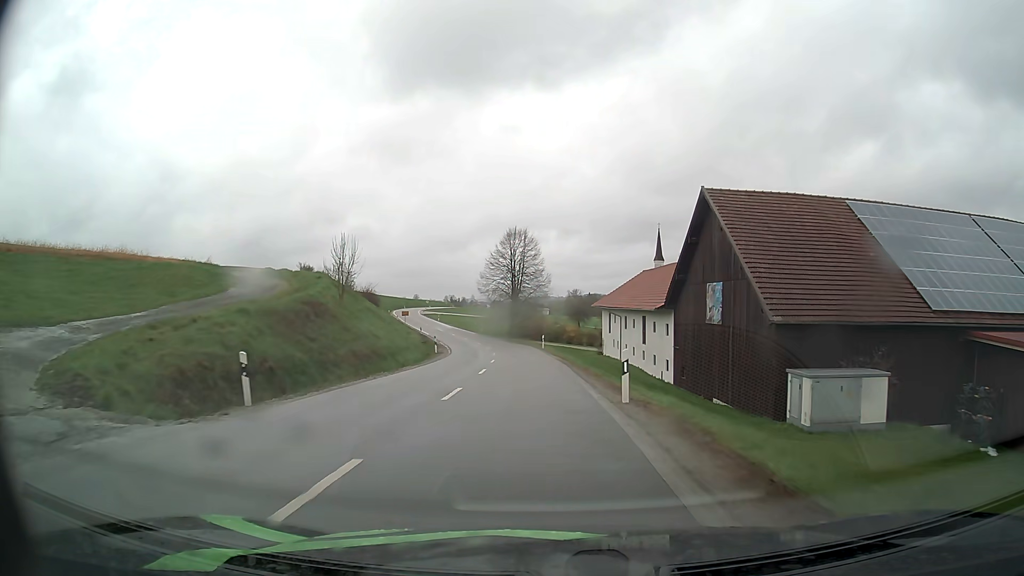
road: secondary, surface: asphalt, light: Day
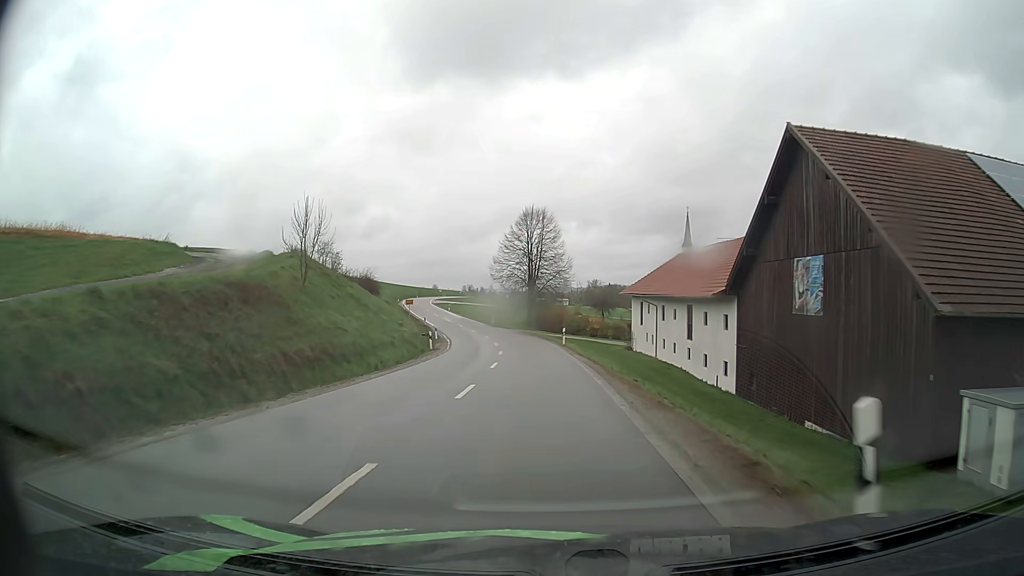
(-0.1, +9.3) m; -1°
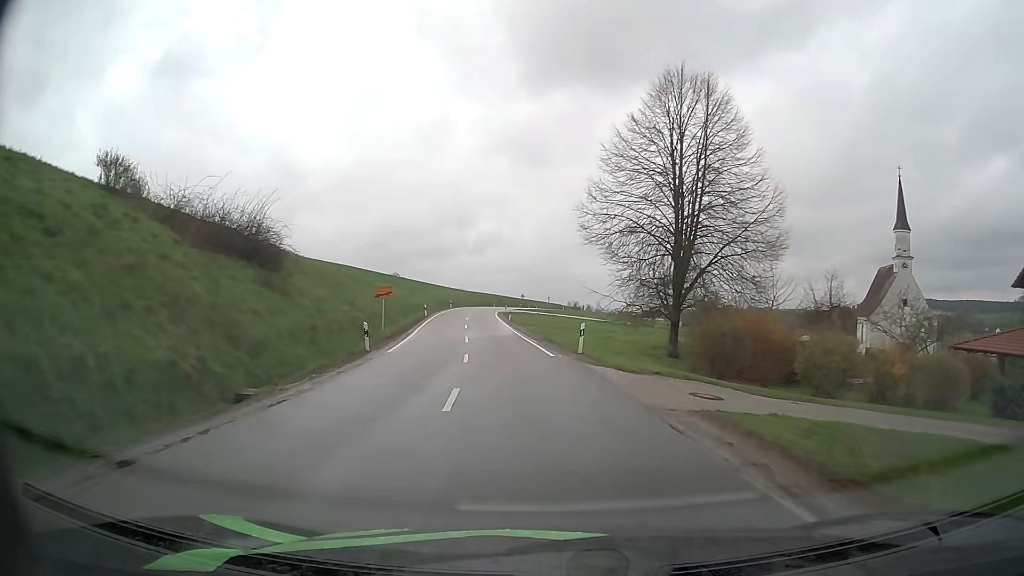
(-3.0, +48.1) m; -9°
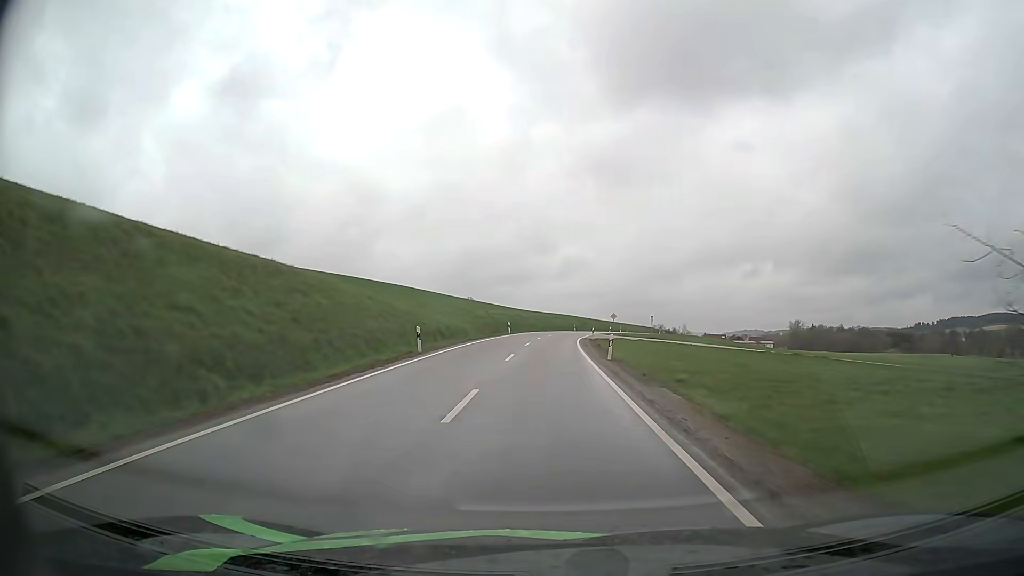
(-2.4, +31.3) m; -7°
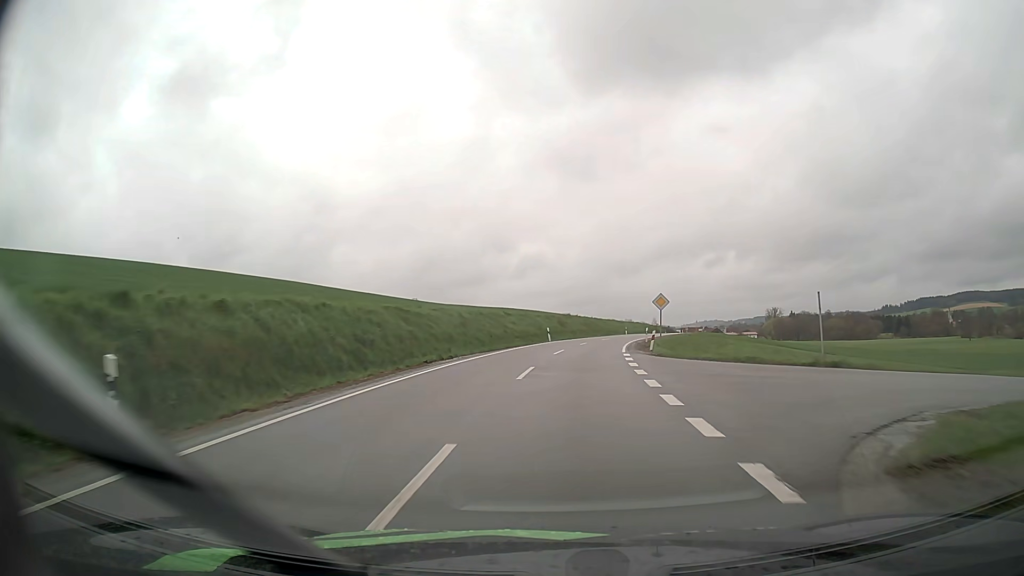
(+0.8, +54.2) m; +4°
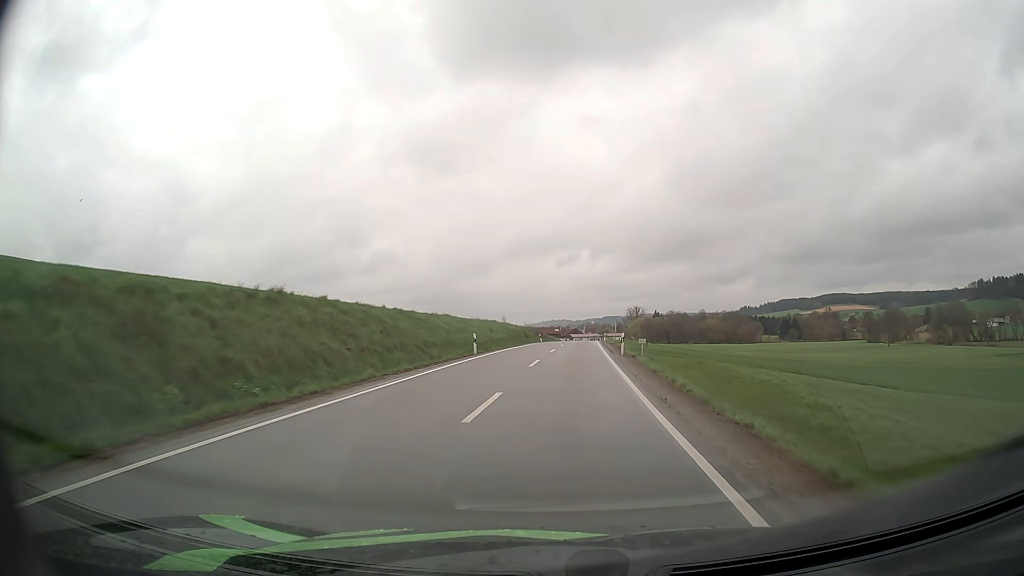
(+5.7, +54.2) m; +13°
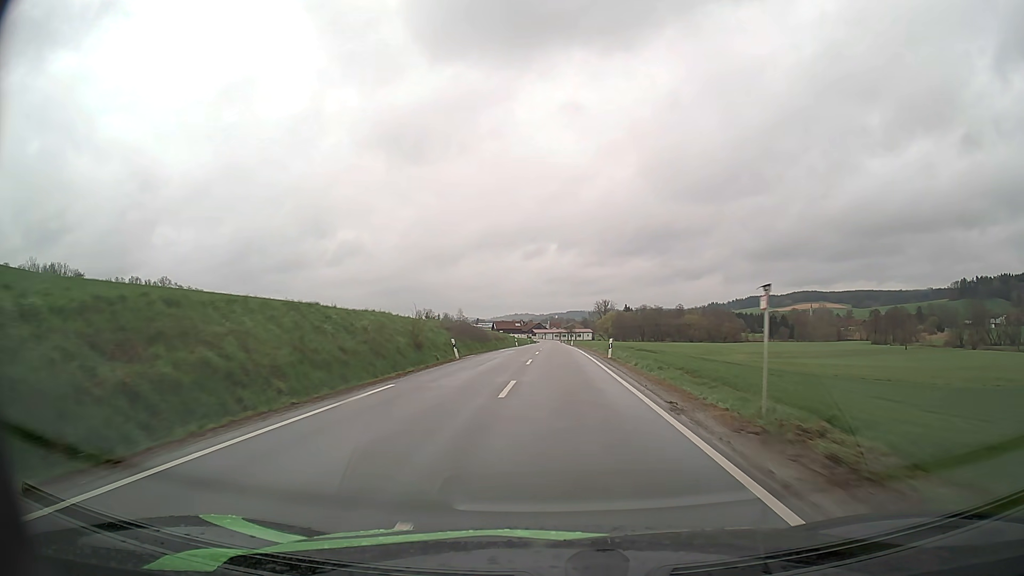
(+1.7, +45.0) m; +3°
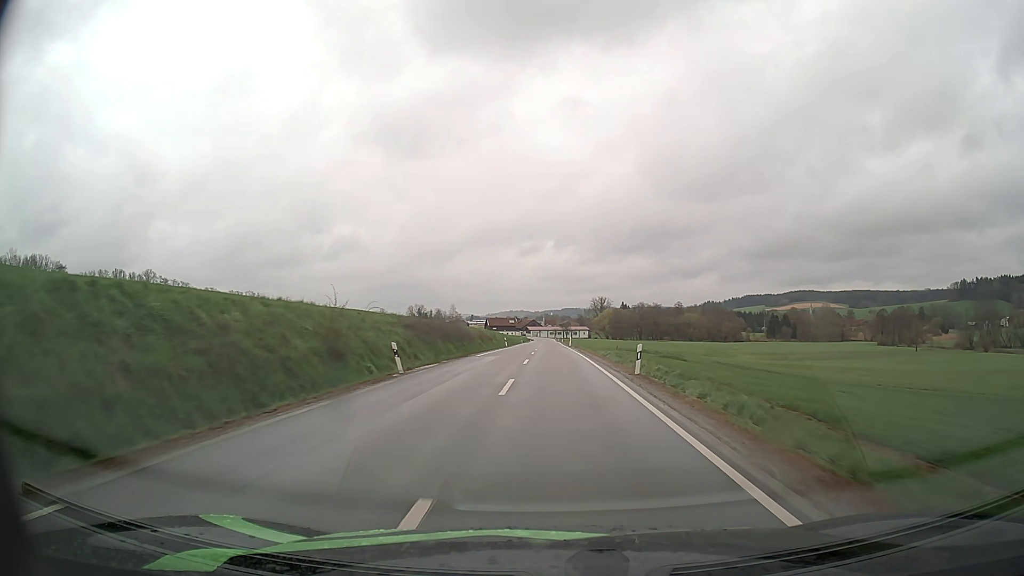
(+0.1, +11.4) m; 0°
(0, +10) (0, +20) (0, +30) (0, +40) (0, +50) (0, +60) (0, +70) (0, +80) (0, +90) (0, +100) m
